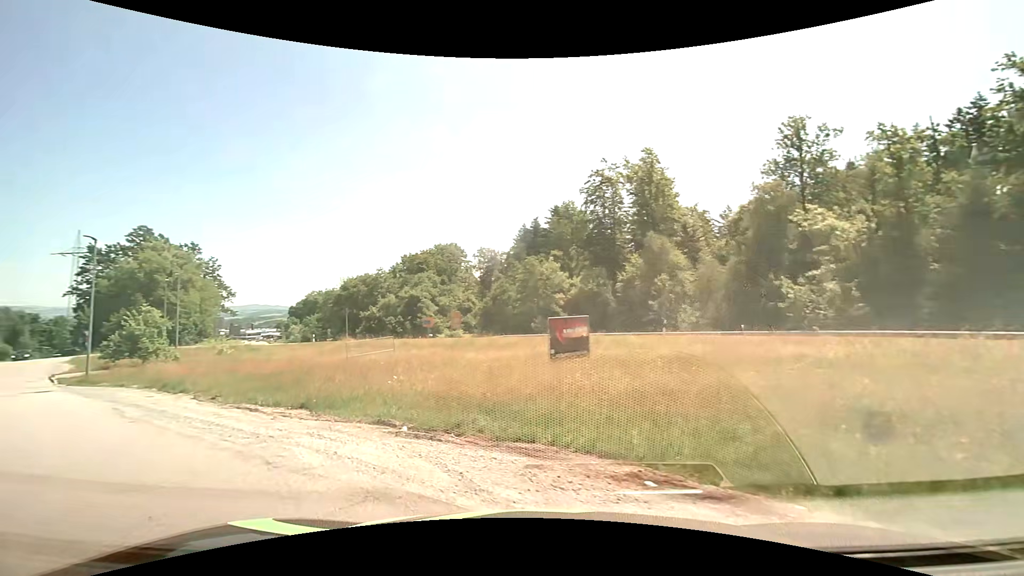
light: Day
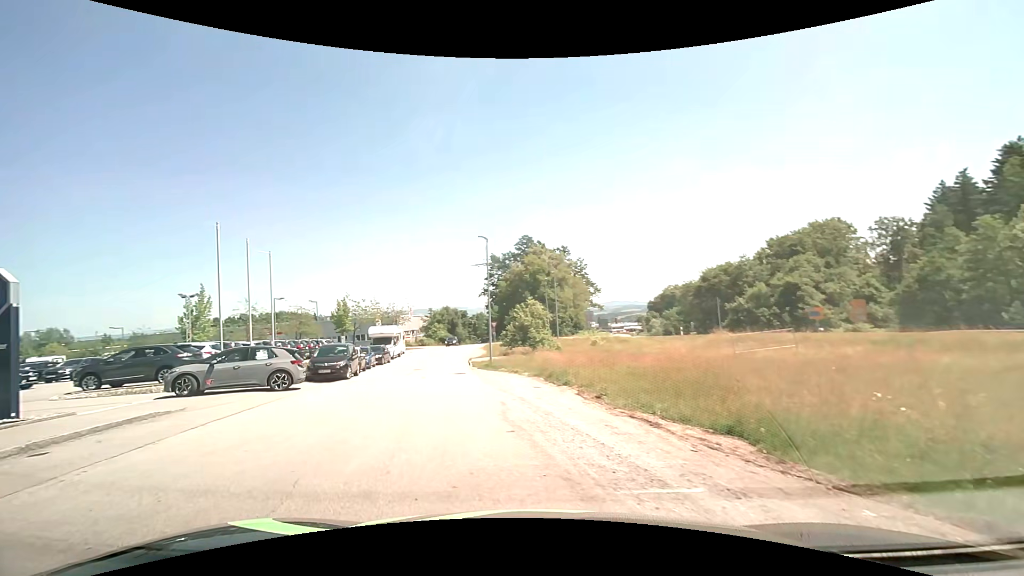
(-1.9, +5.0) m; -39°
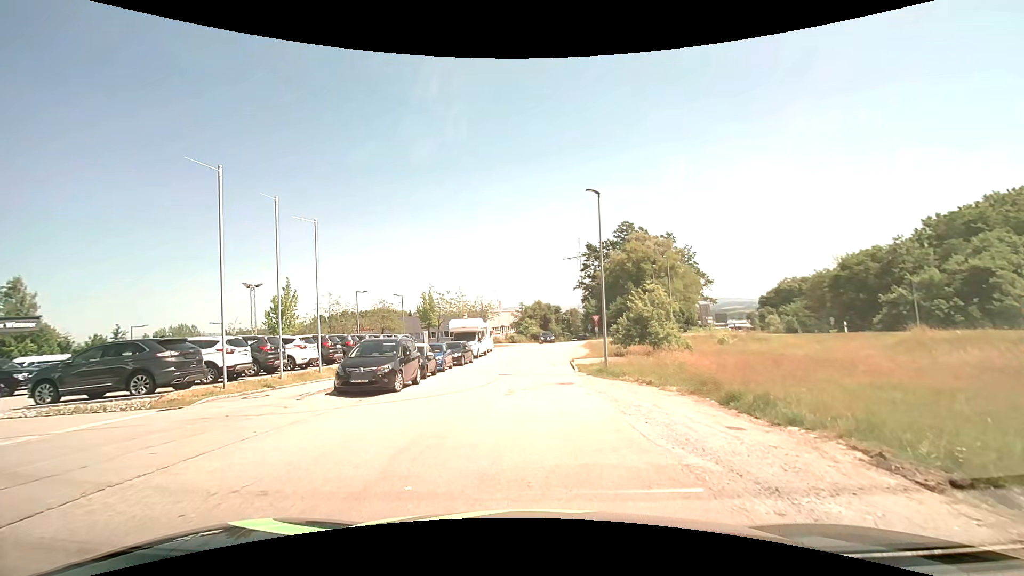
(-1.4, +8.6) m; -11°
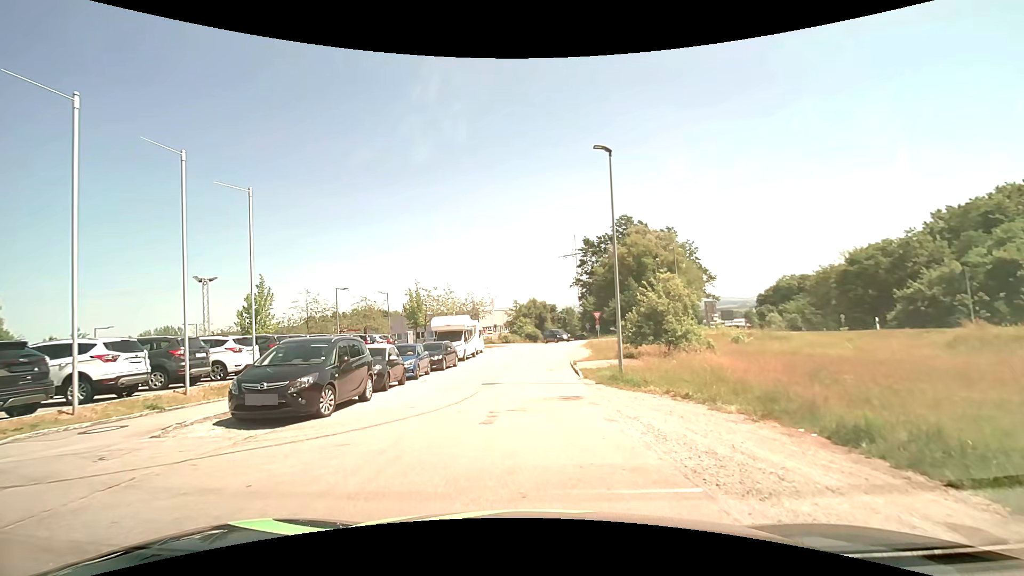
(+0.1, +4.9) m; +1°
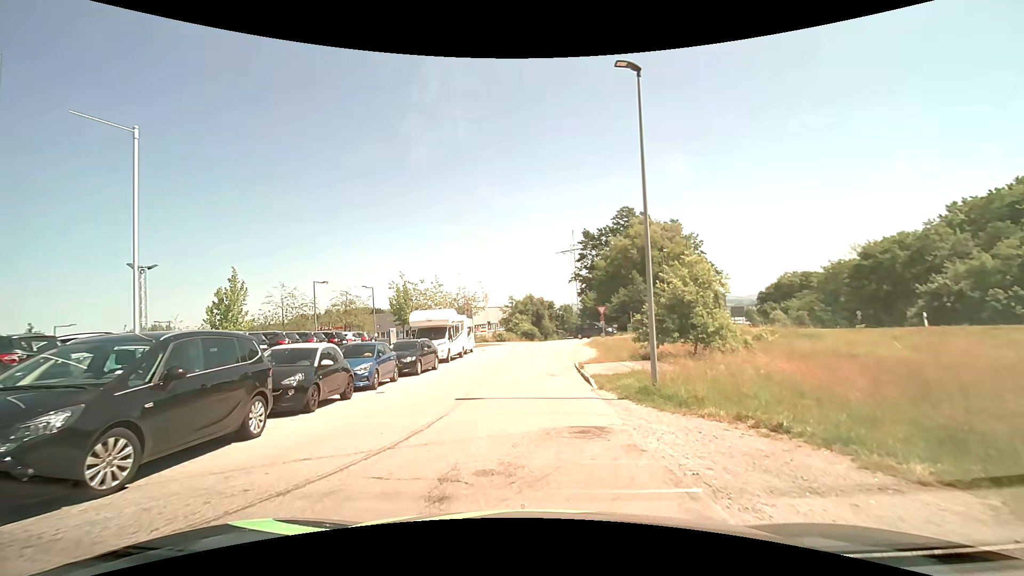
(0.0, +5.1) m; -1°
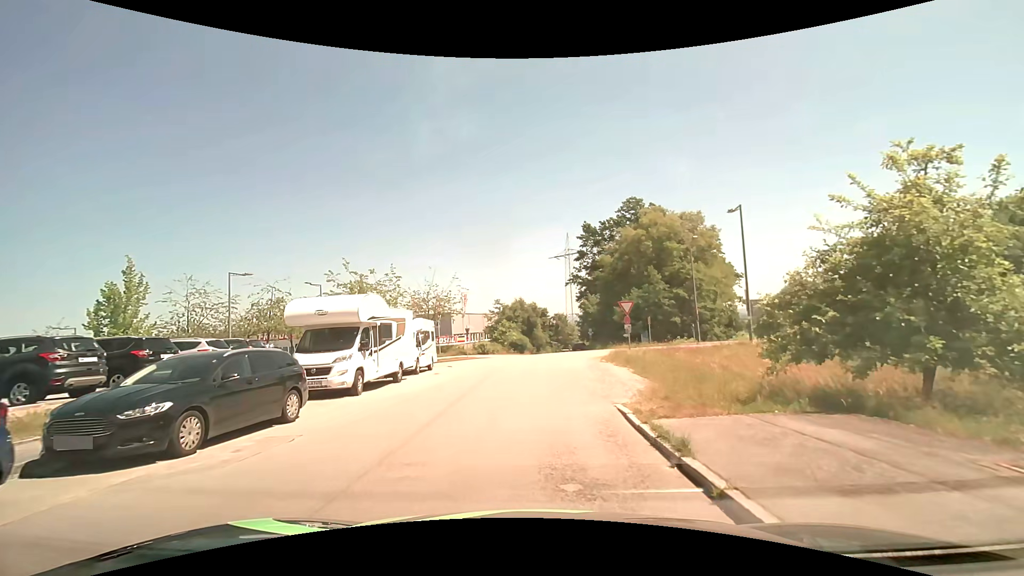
(+0.3, +13.6) m; +1°
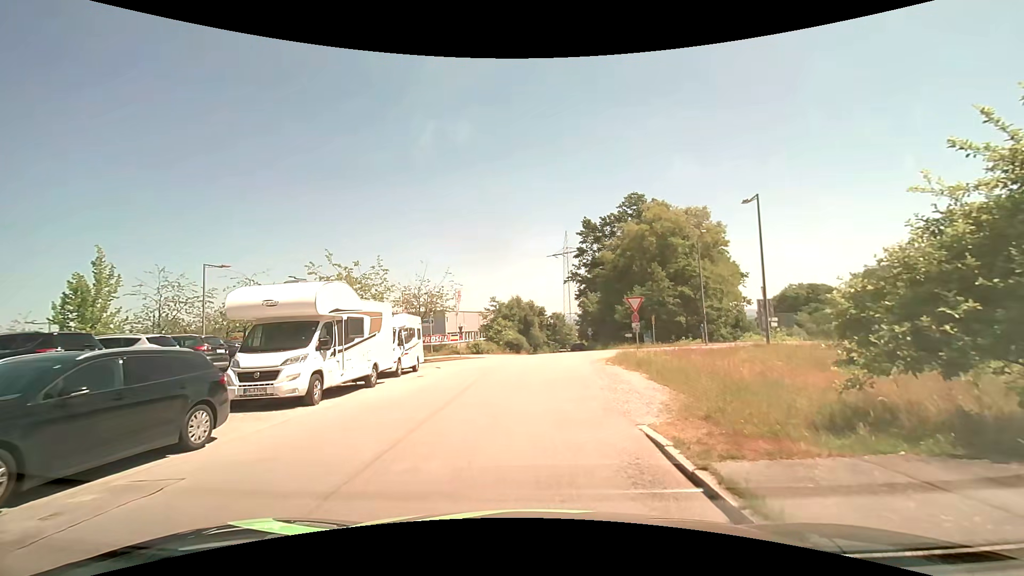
(0.0, +2.7) m; +1°
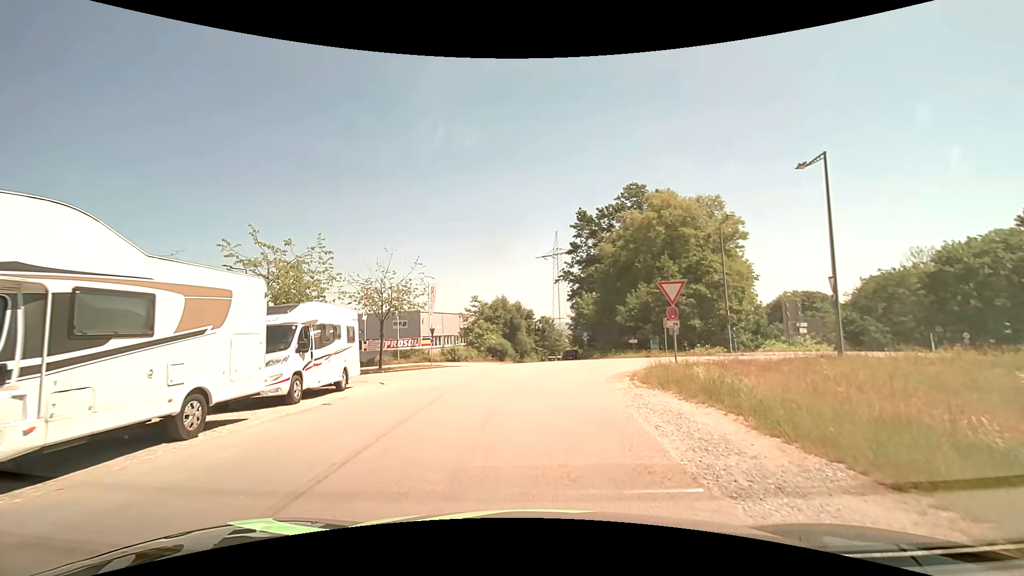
(+0.1, +8.0) m; +1°
